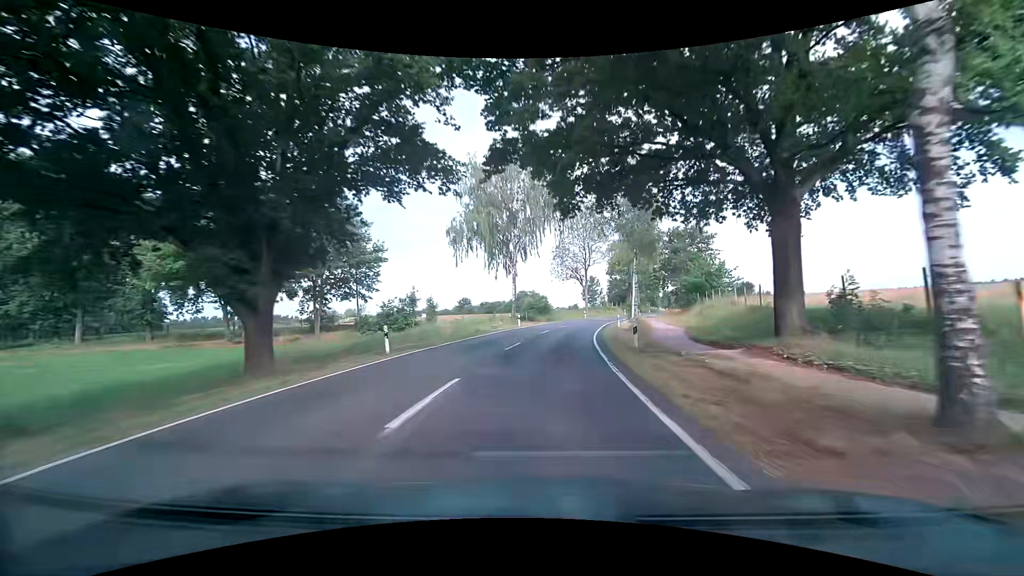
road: secondary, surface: asphalt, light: Day
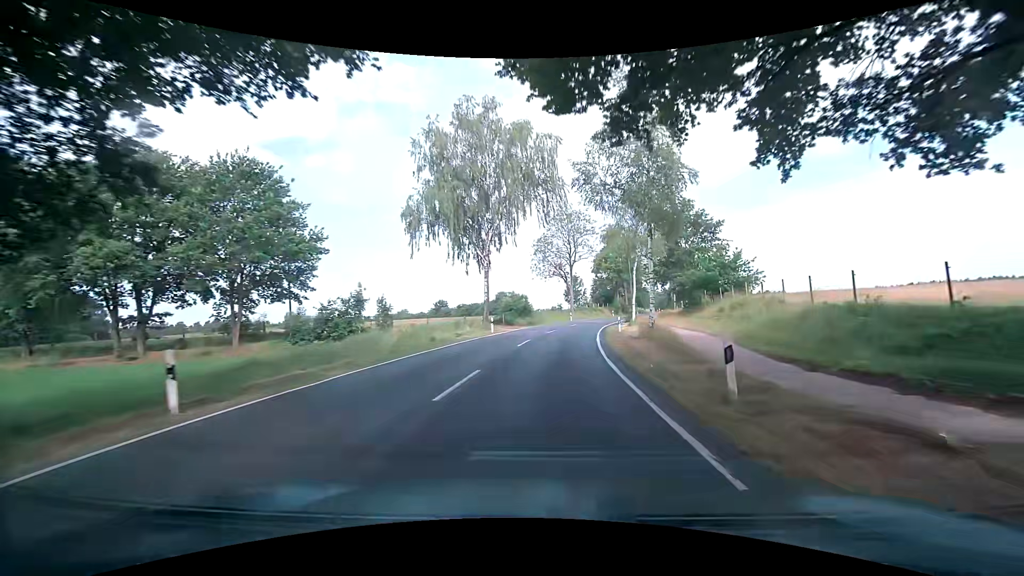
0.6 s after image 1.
(+0.2, +9.7) m; +3°
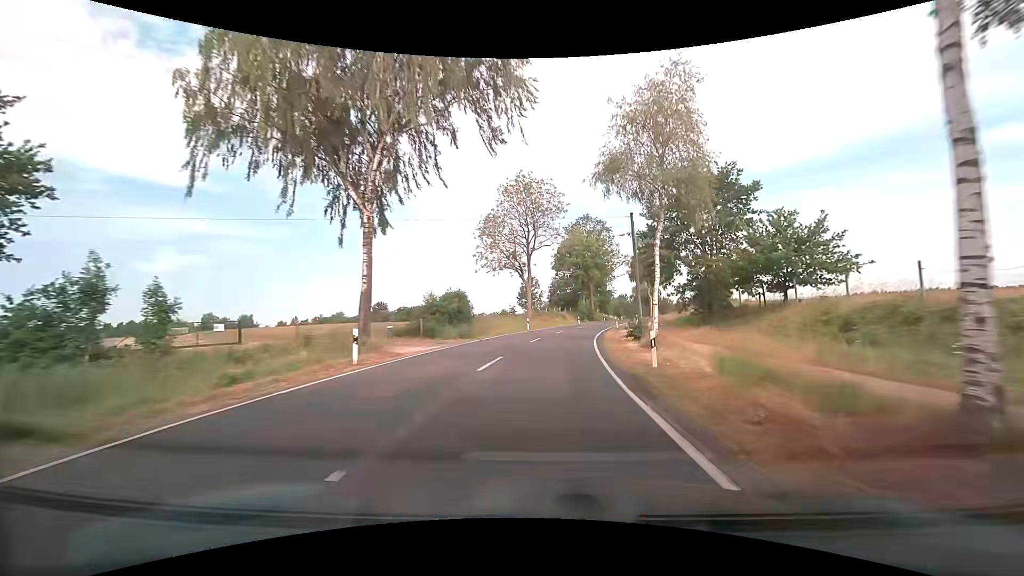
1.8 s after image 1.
(+0.7, +19.6) m; +5°
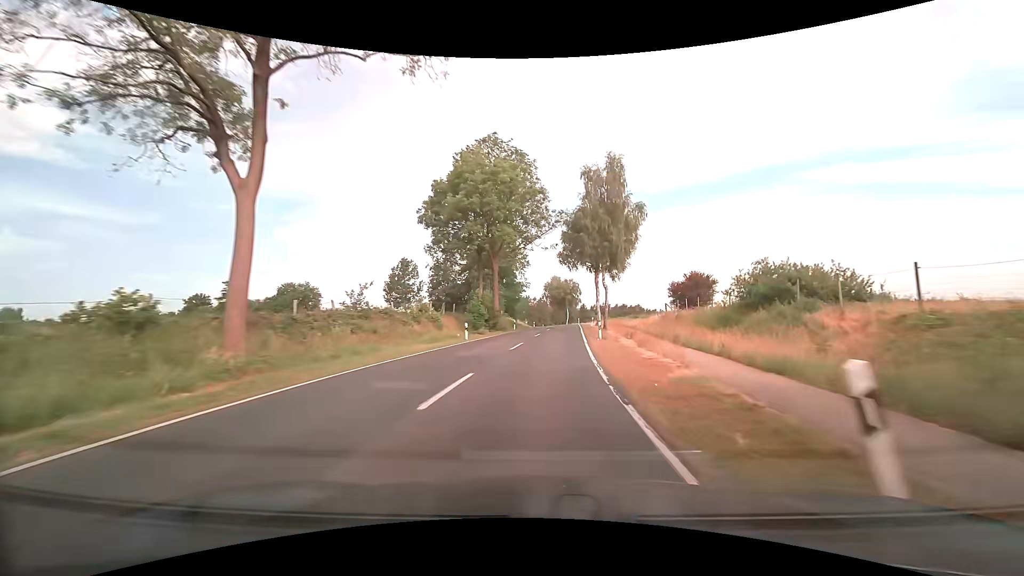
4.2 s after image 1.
(+3.9, +40.9) m; +11°
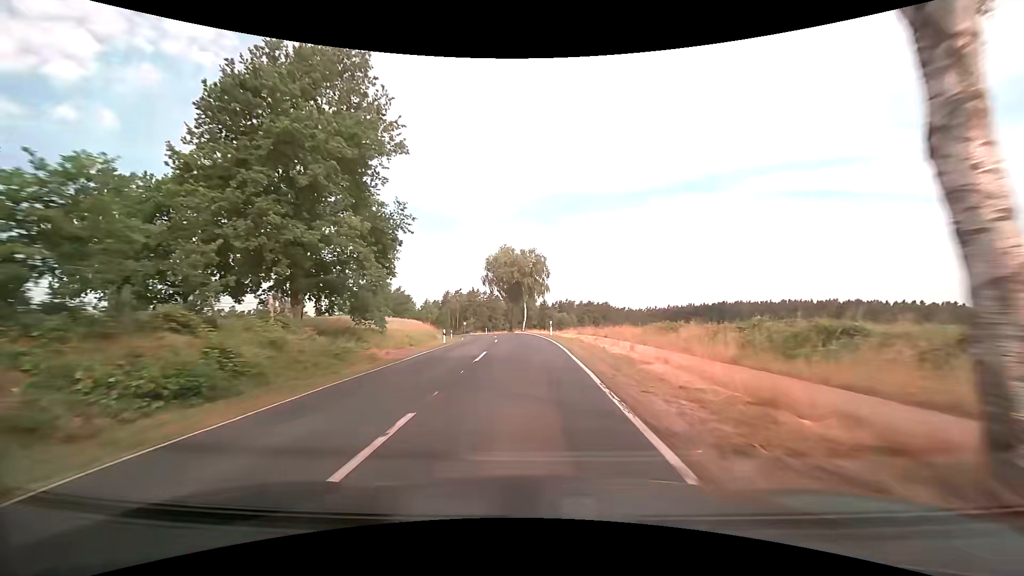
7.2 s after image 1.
(+3.9, +52.4) m; +6°
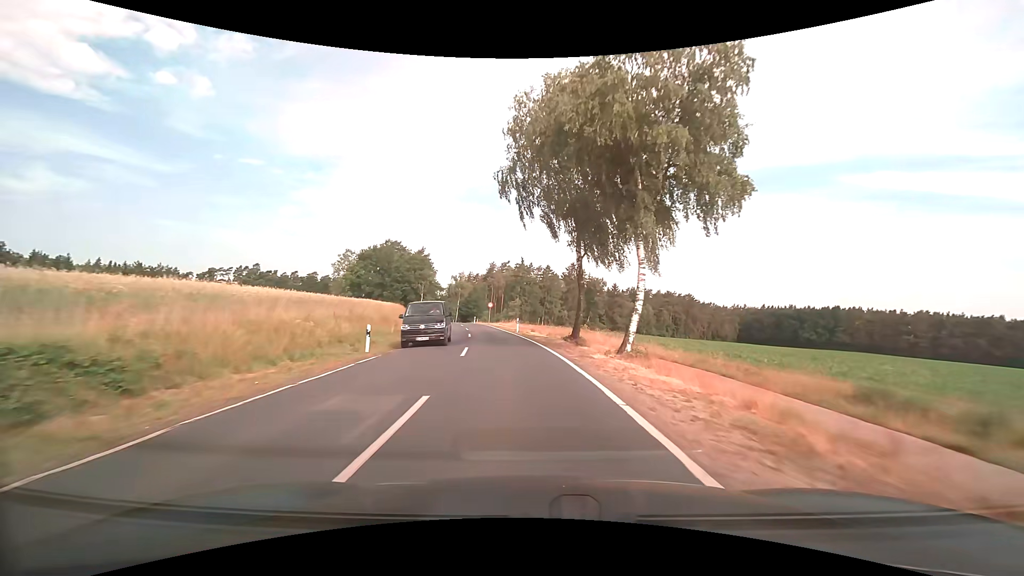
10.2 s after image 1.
(-2.4, +48.4) m; -7°
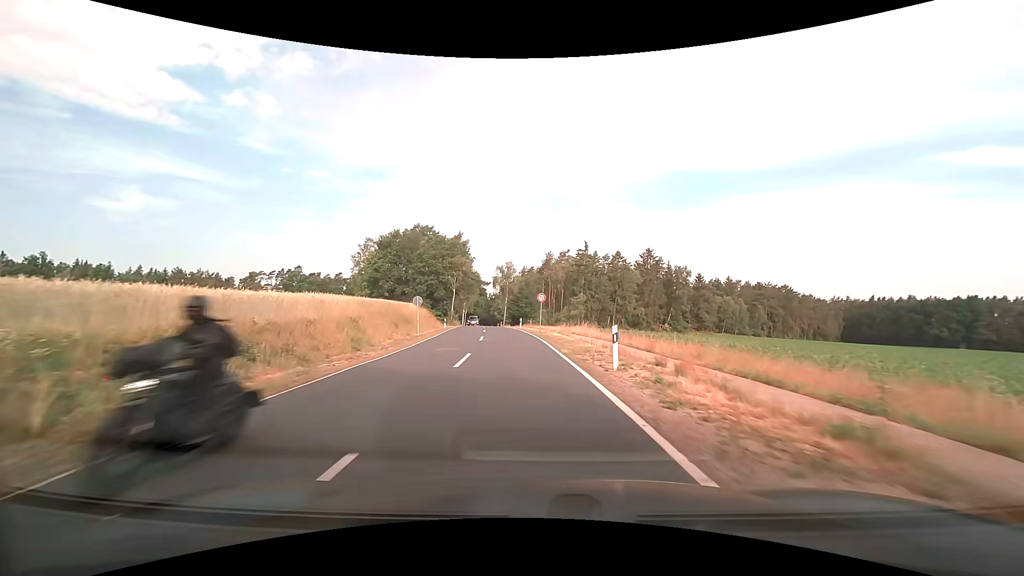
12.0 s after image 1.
(-1.6, +27.7) m; -6°
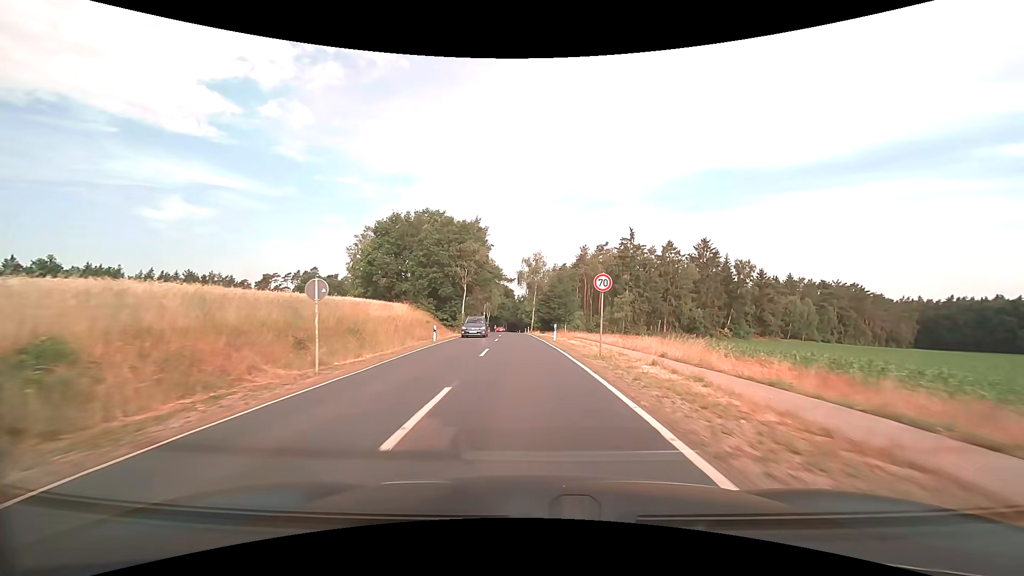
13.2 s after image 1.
(-0.8, +19.1) m; -4°
(0, +10) (0, +20) (0, +30) (-1, +40) (-1, +50) (-2, +60) (-2, +70) (-2, +80) (-3, +90) (-3, +100) m
